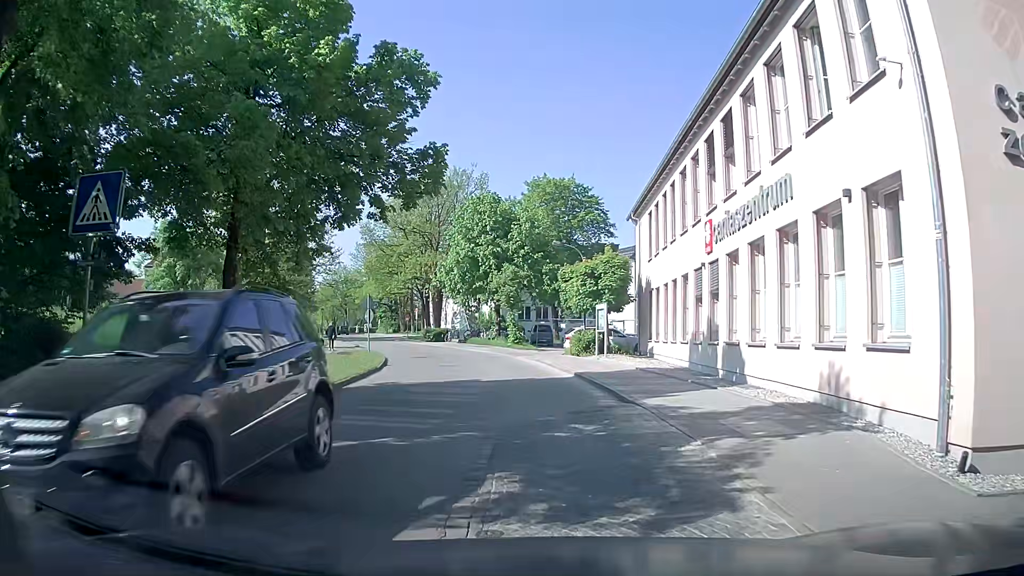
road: residential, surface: asphalt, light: Day
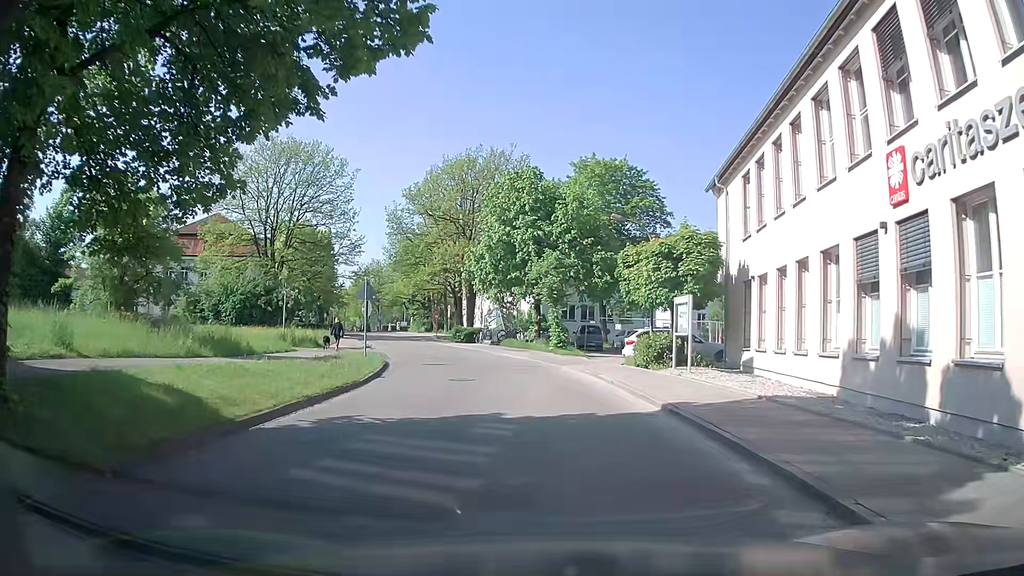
(-0.4, +8.0) m; -4°
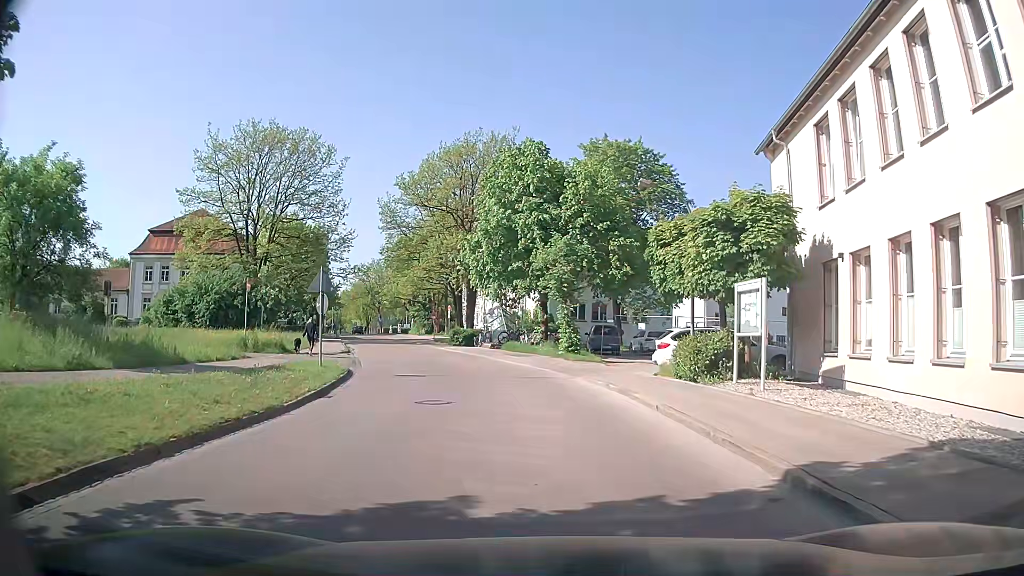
(0.0, +5.9) m; 0°
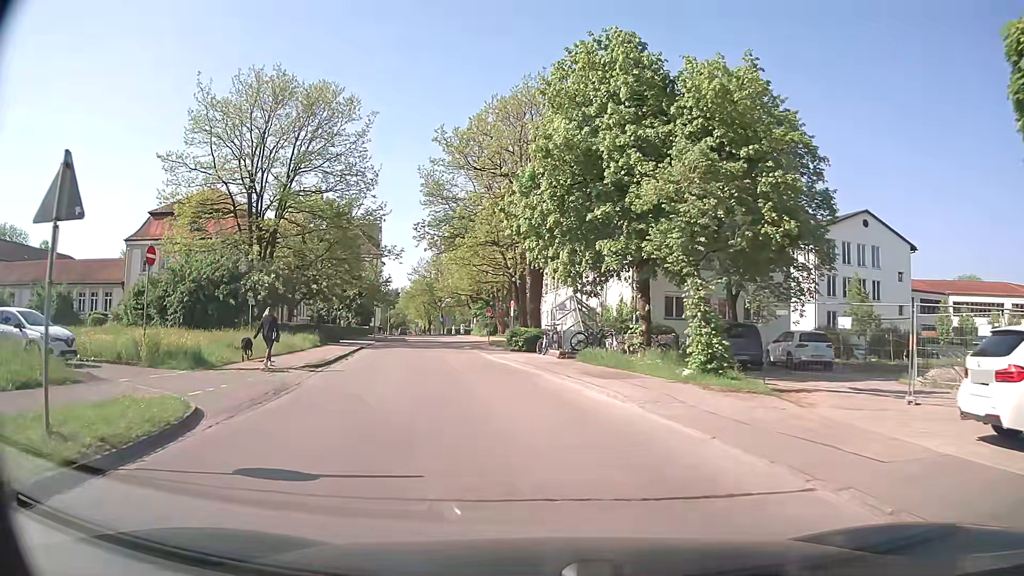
(-0.7, +13.8) m; -6°
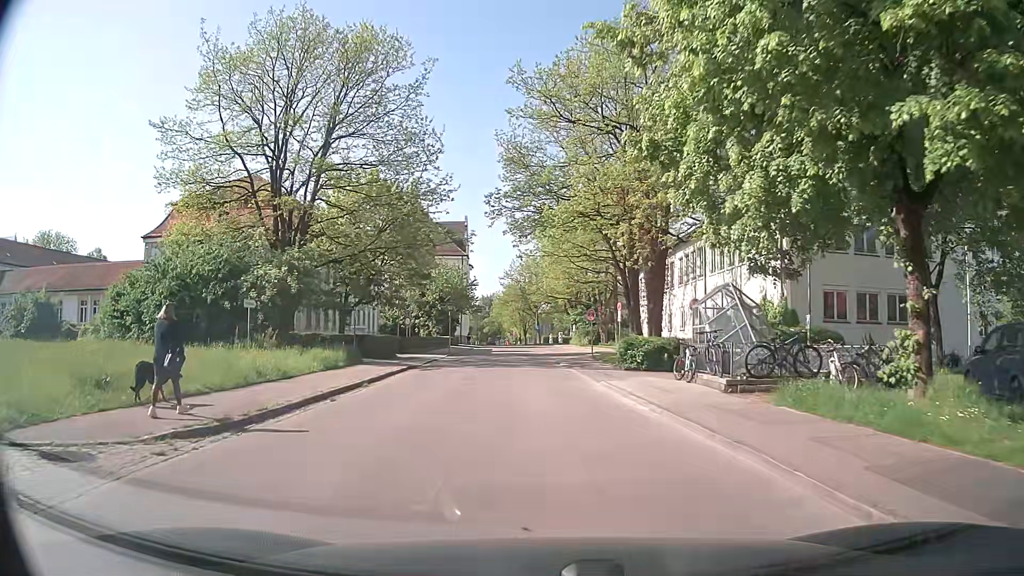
(-1.0, +11.9) m; -9°
(0, +10) (0, +20) (-1, +30) (-1, +40) (-1, +50) (-2, +60) (-2, +70) (-2, +80) (-3, +90) (-3, +100) m
